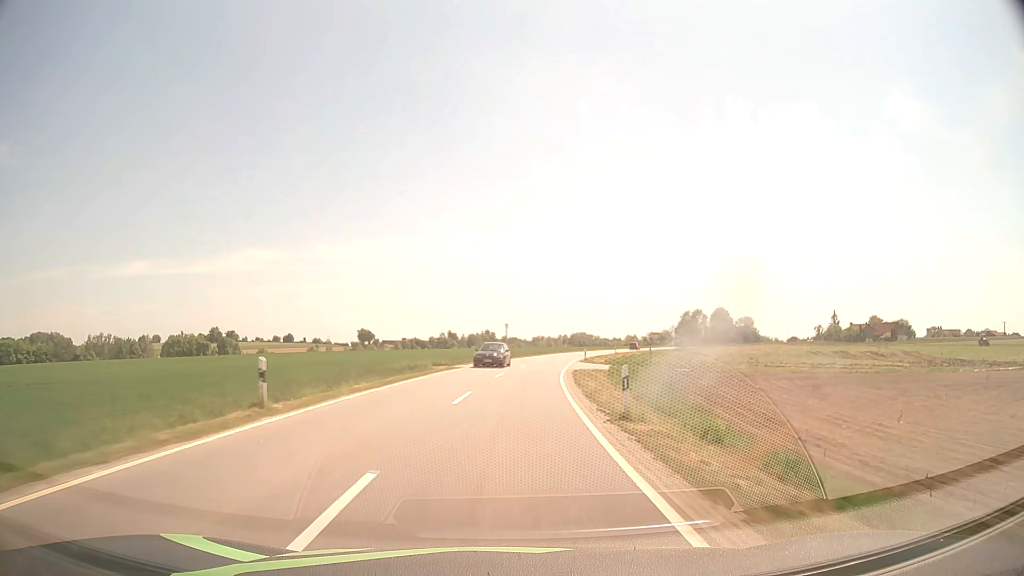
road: tertiary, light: Day
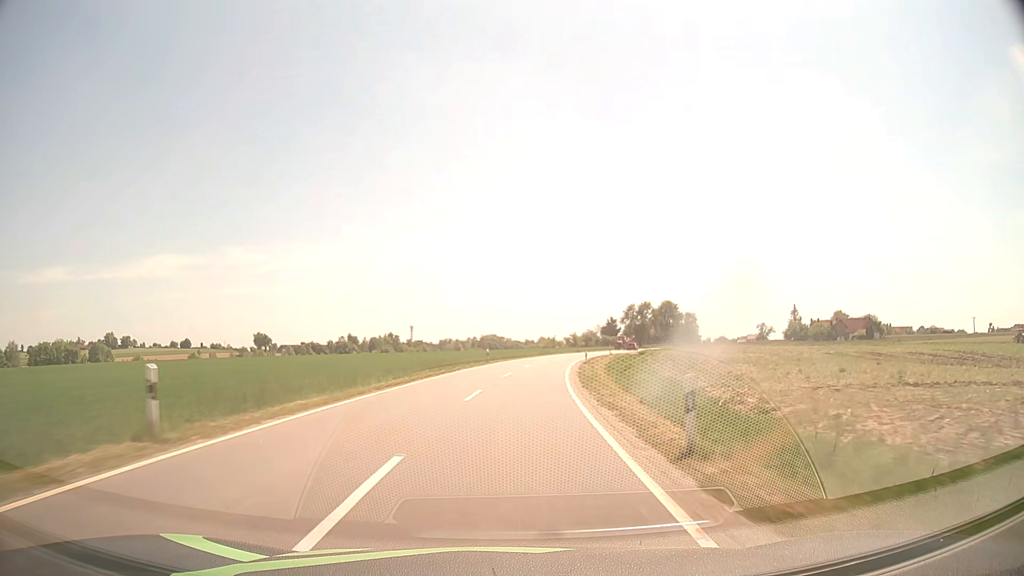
(+3.4, +47.2) m; +8°
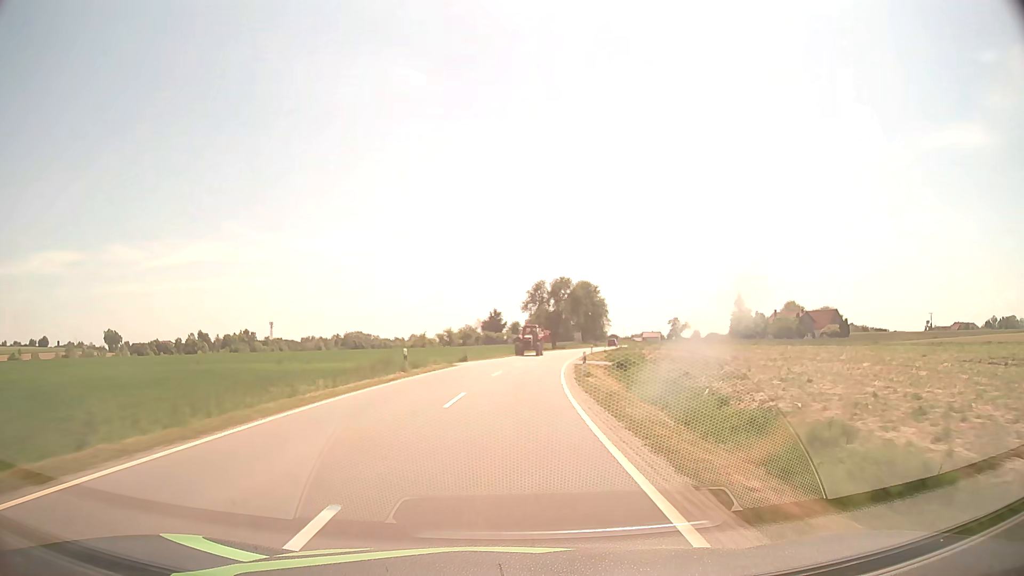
(+5.9, +62.8) m; +11°
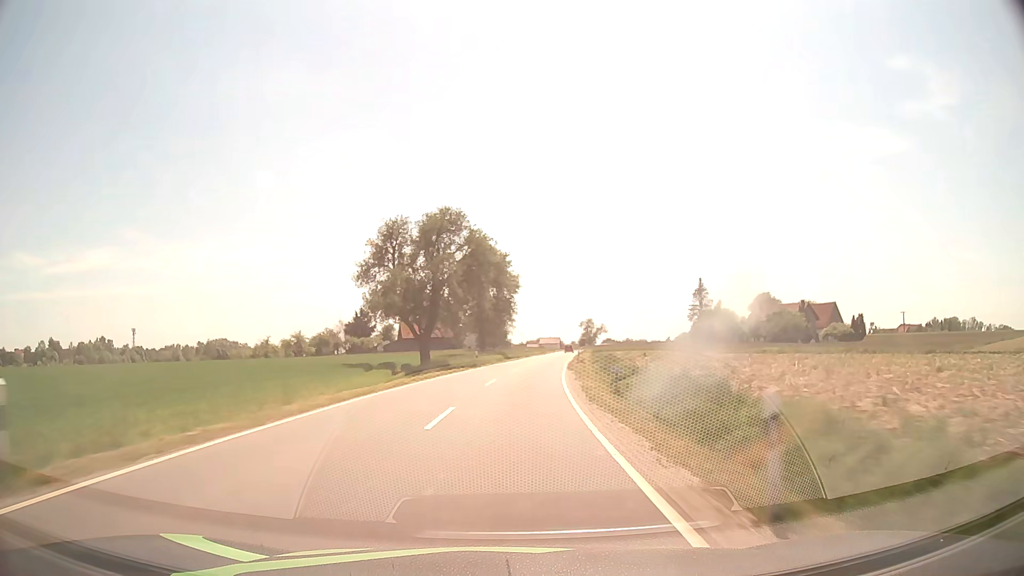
(+5.8, +62.8) m; +10°
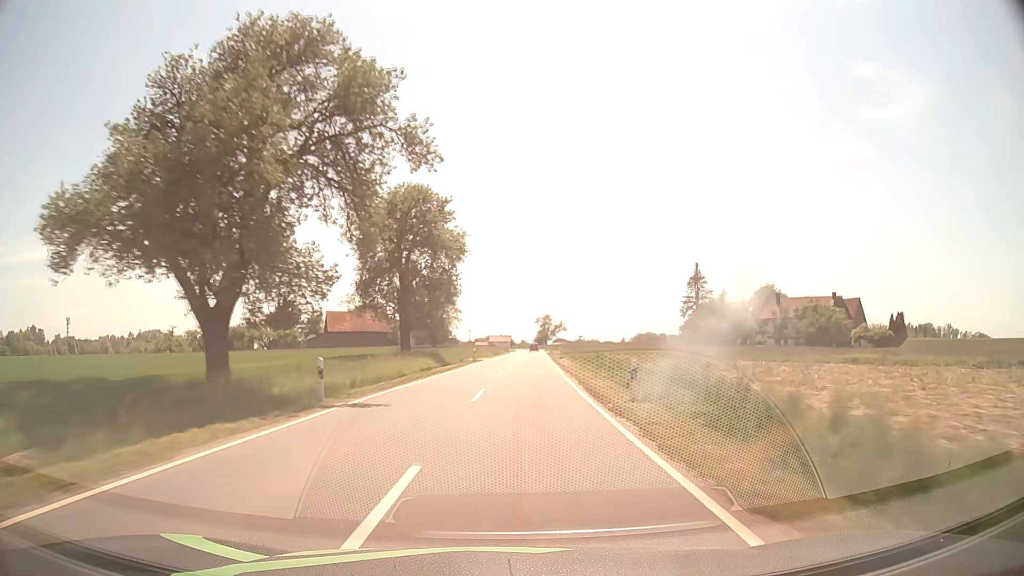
(+1.0, +31.6) m; +4°
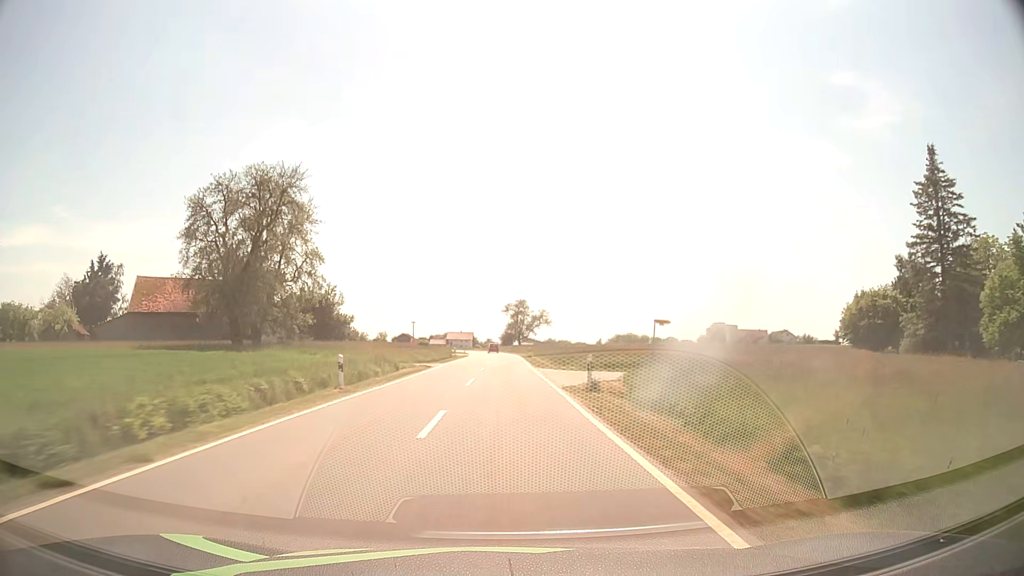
(+3.8, +78.9) m; +3°
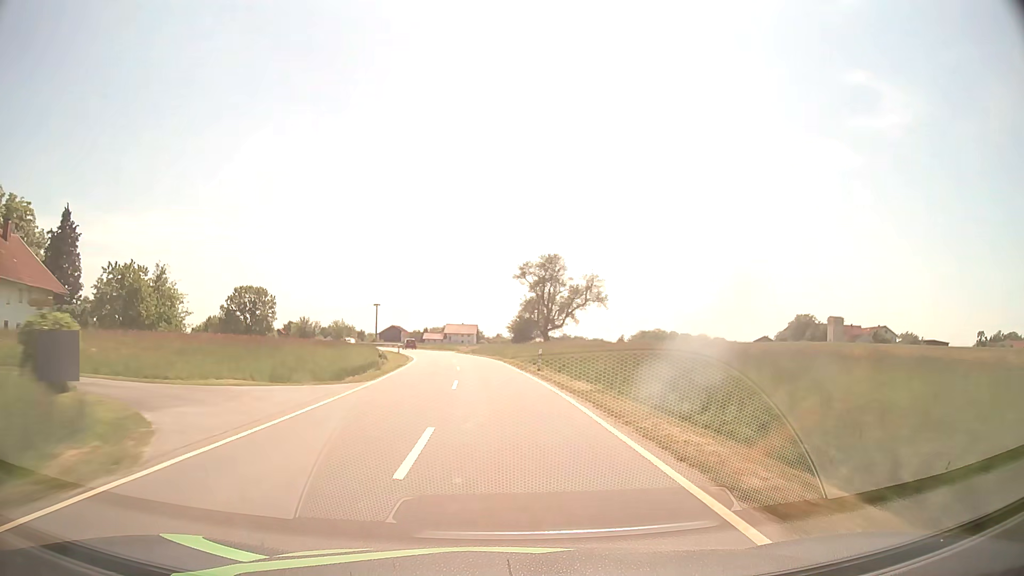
(-0.3, +75.6) m; -1°
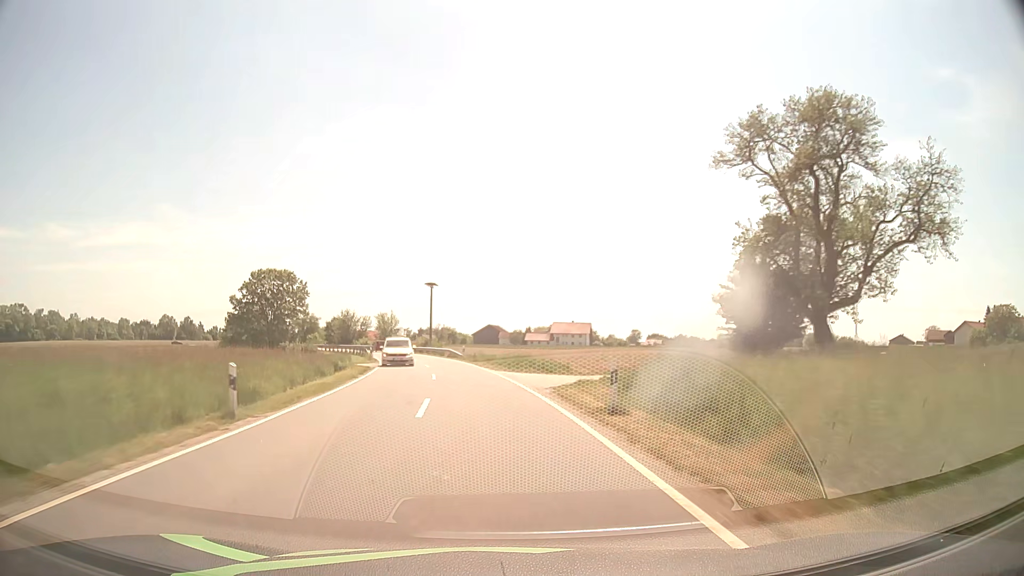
(-3.5, +55.2) m; -9°
(0, +10) (-1, +20) (-2, +30) (-4, +40) (-6, +50) (-8, +59) (-11, +69) (-14, +78) (-17, +88) (-21, +97) m
